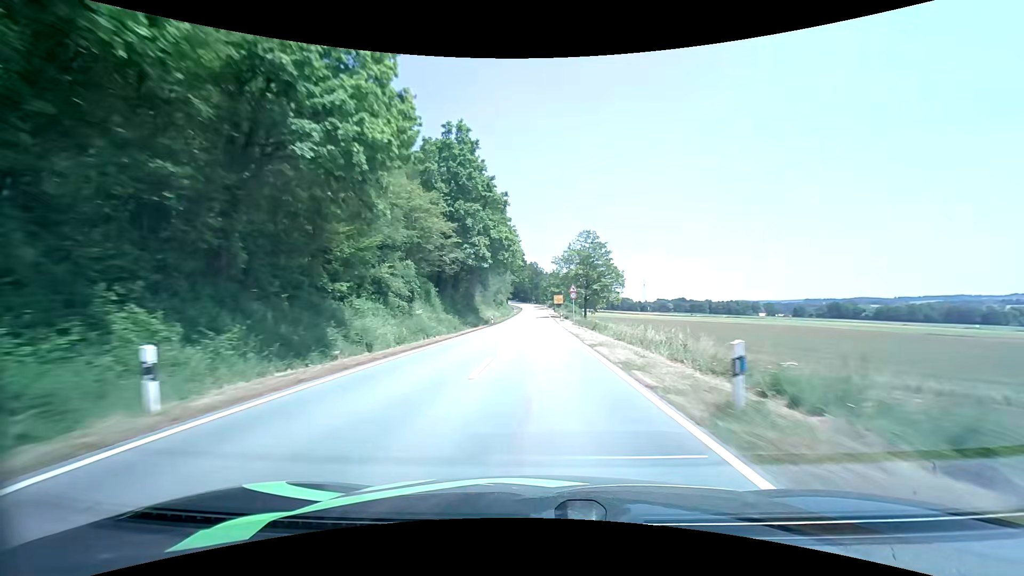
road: tertiary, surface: asphalt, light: Day
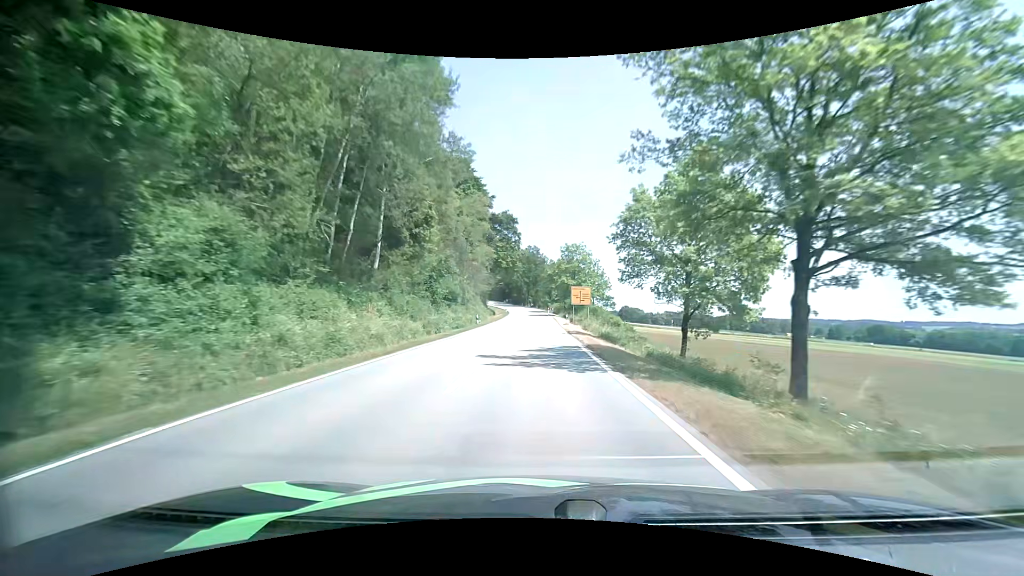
(0.0, +63.2) m; 0°
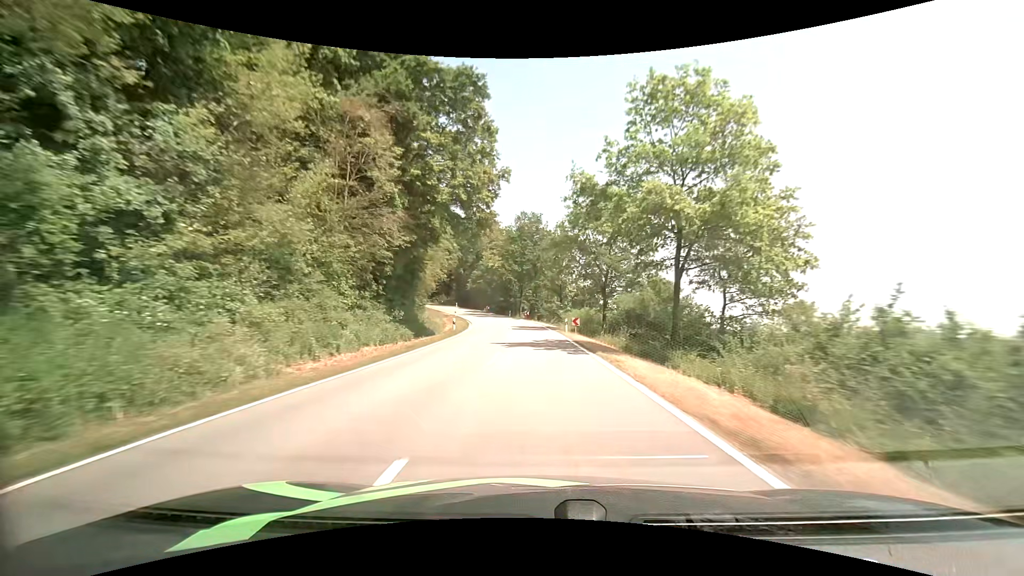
(0.0, +57.7) m; 0°
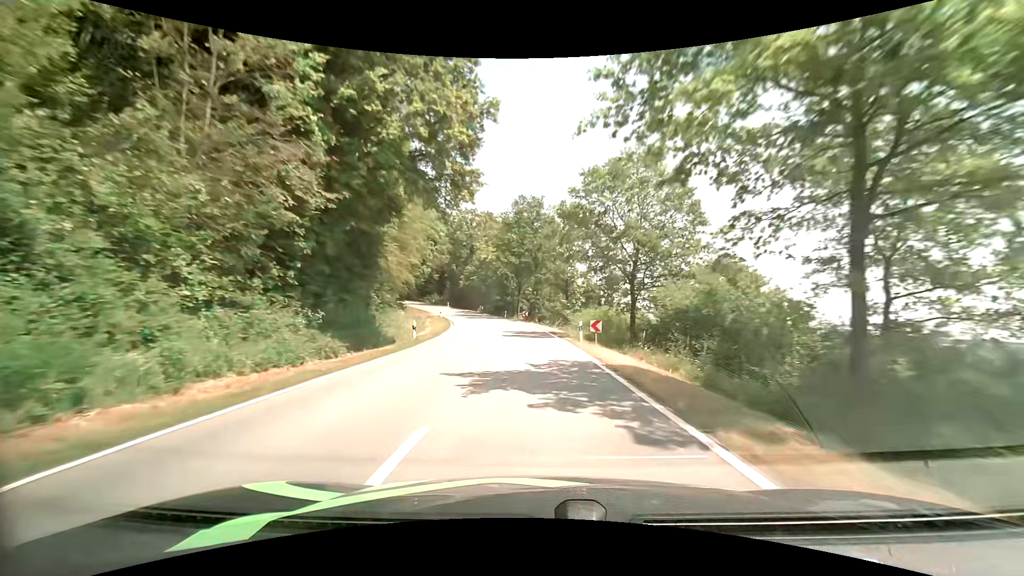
(0.0, +11.4) m; 0°
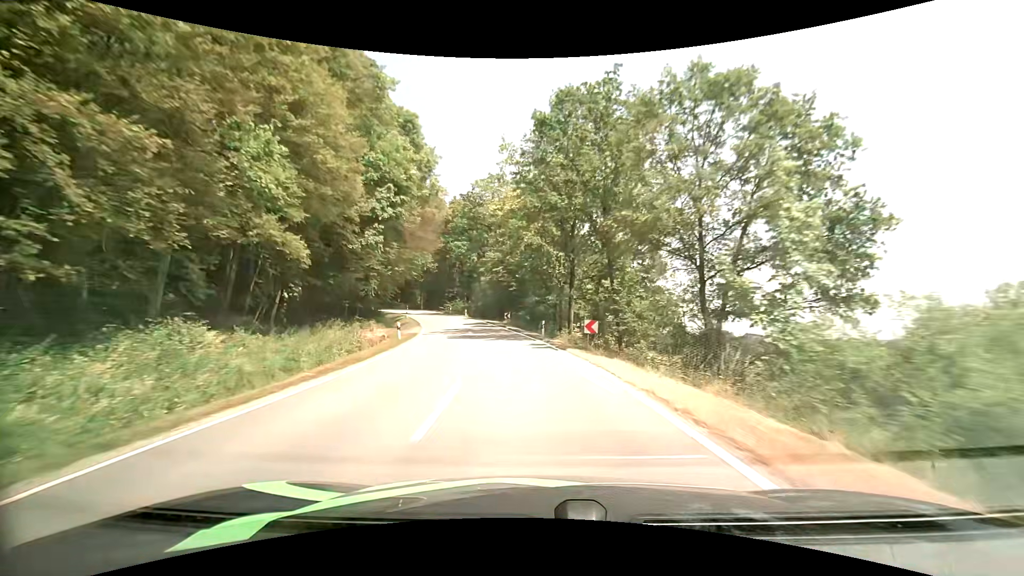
(-1.1, +33.5) m; -6°
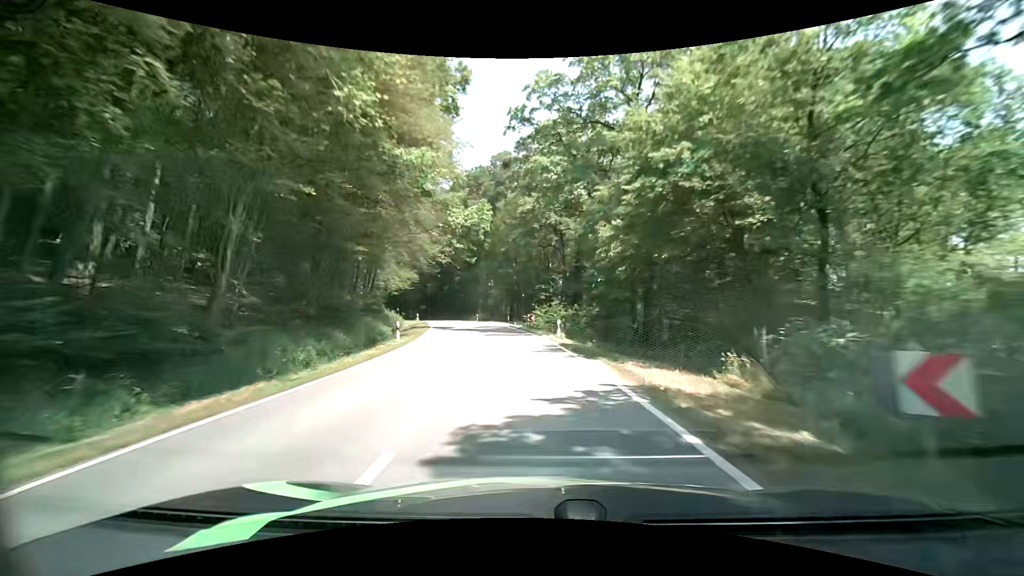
(-4.8, +41.9) m; -13°
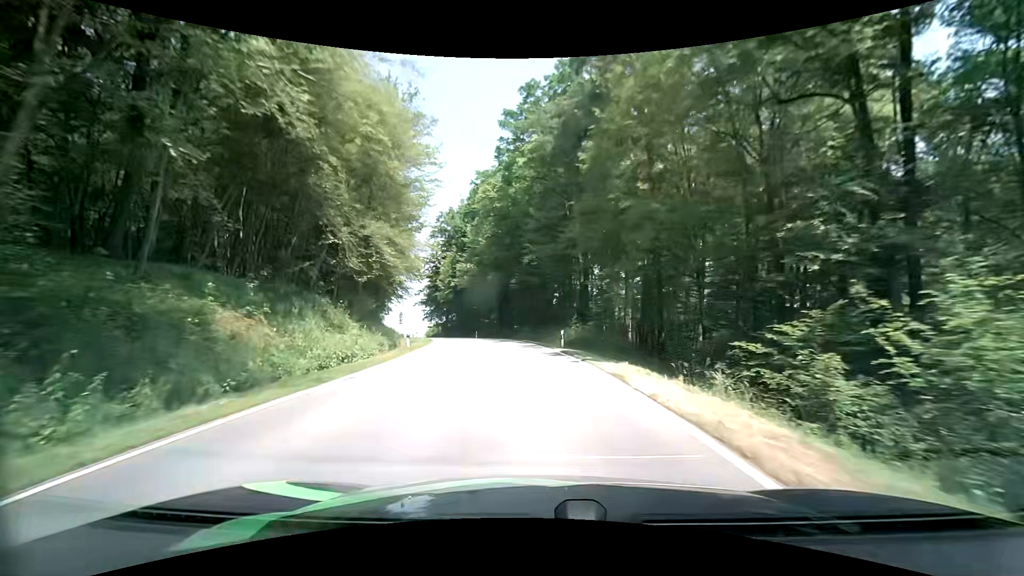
(-3.8, +40.1) m; -10°
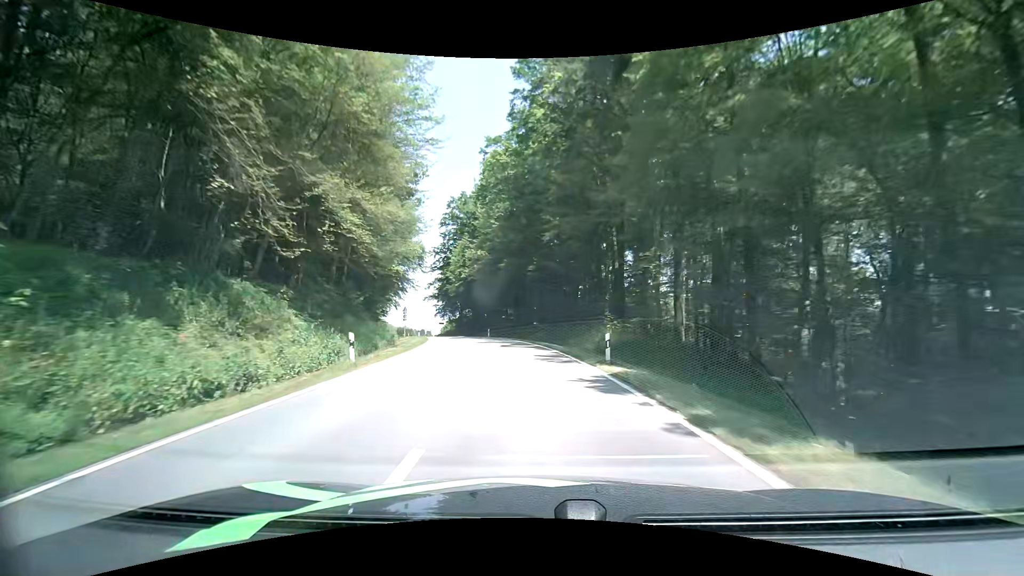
(-0.3, +10.0) m; -3°
(0, +10) (-1, +20) (-2, +30) (-4, +40) (-6, +49) (-9, +59) (-12, +69) (-16, +78) (-19, +87) (-24, +96) m
